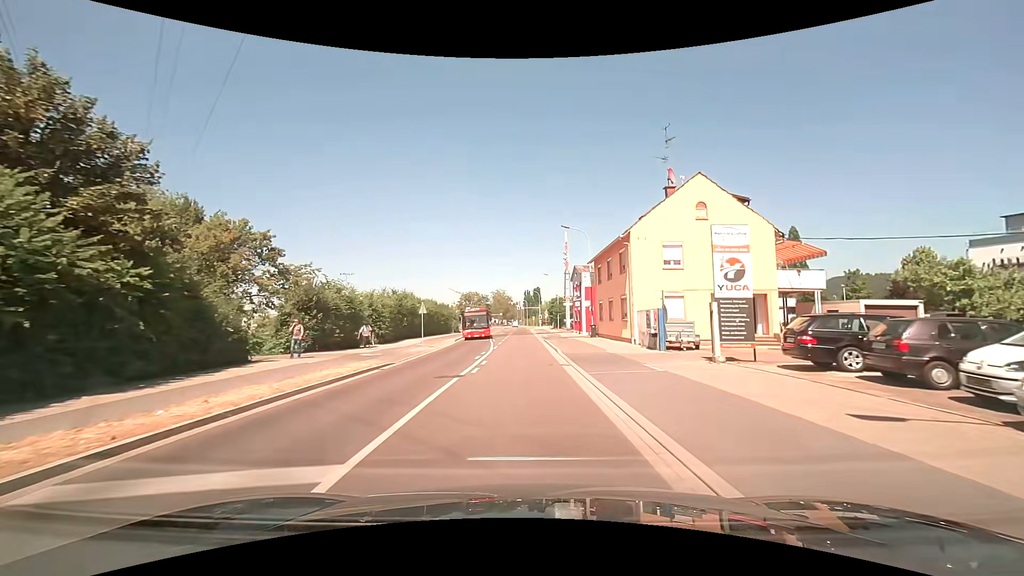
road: unclassified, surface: asphalt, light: Day
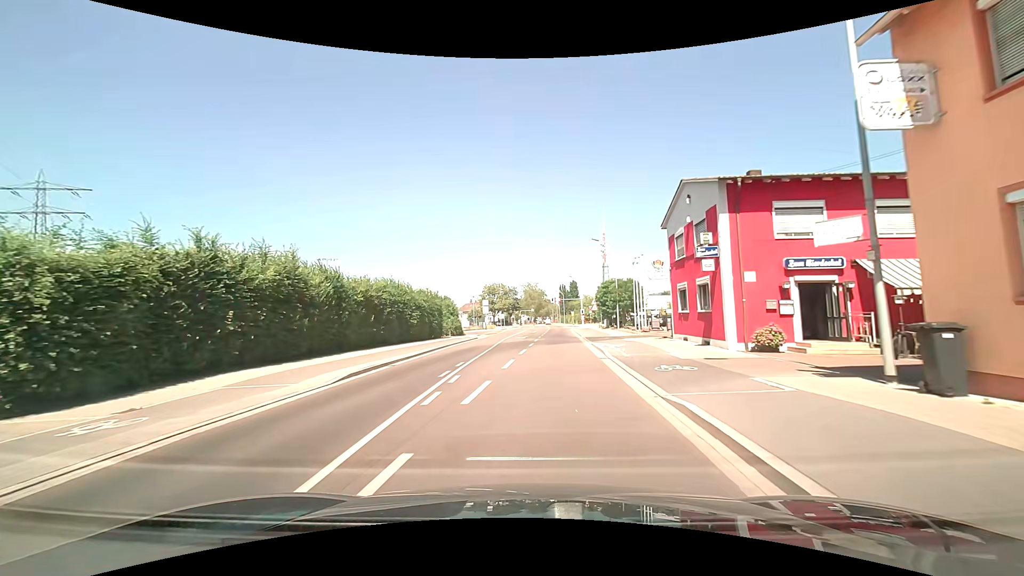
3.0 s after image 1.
(-0.6, +31.7) m; -5°
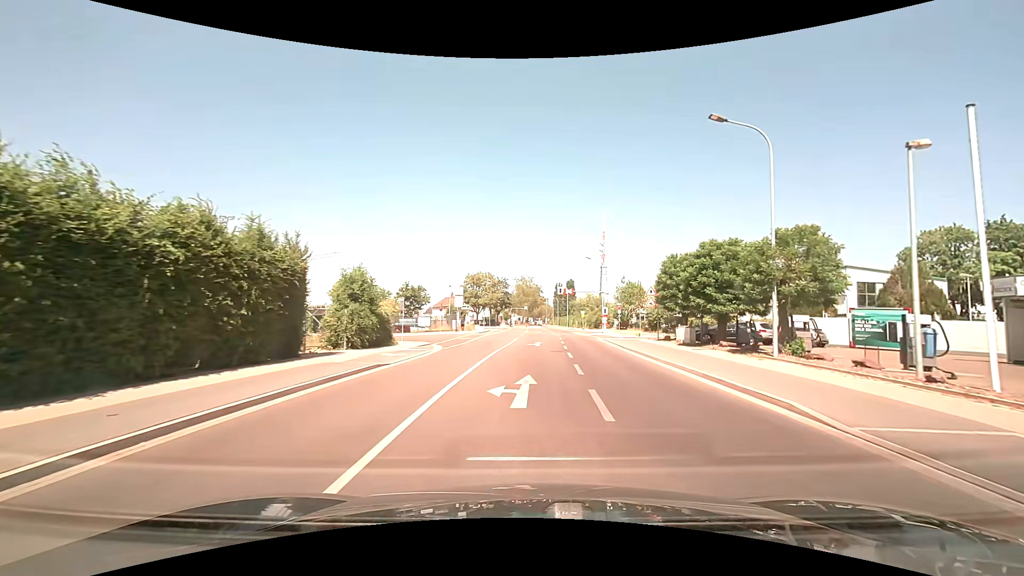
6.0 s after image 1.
(-0.5, +31.3) m; +1°
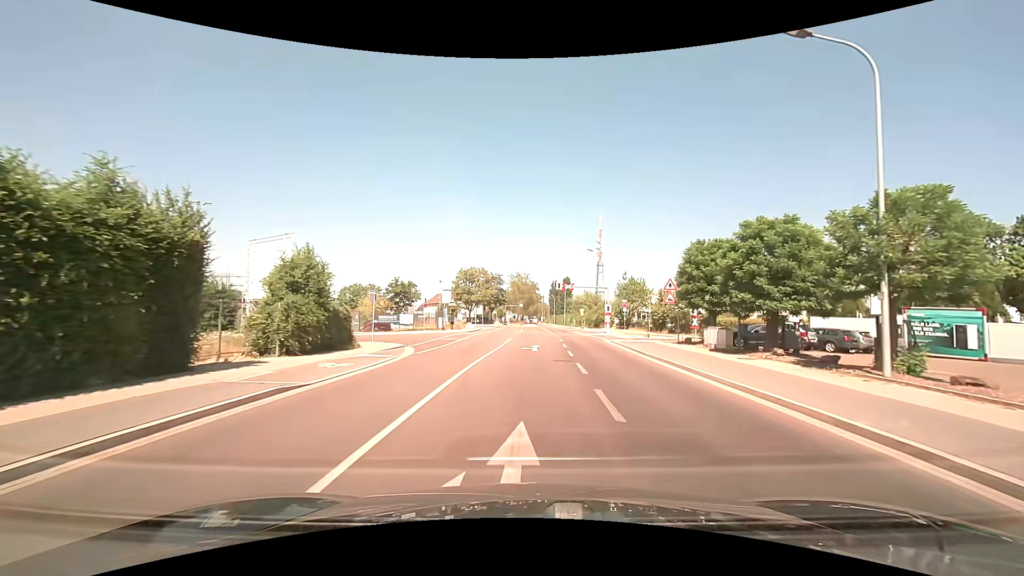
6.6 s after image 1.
(0.0, +5.9) m; 0°
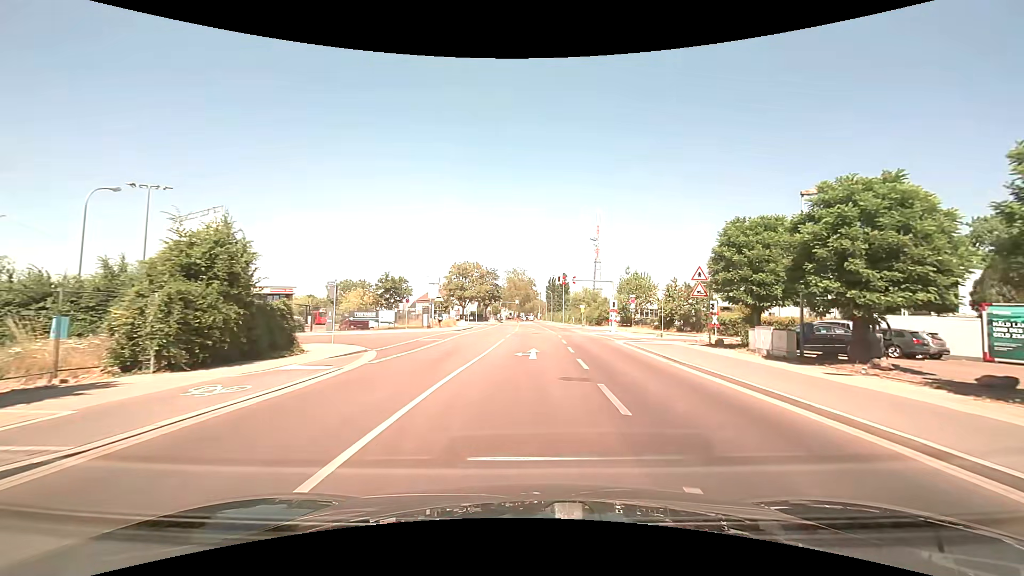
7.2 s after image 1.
(0.0, +5.7) m; +1°
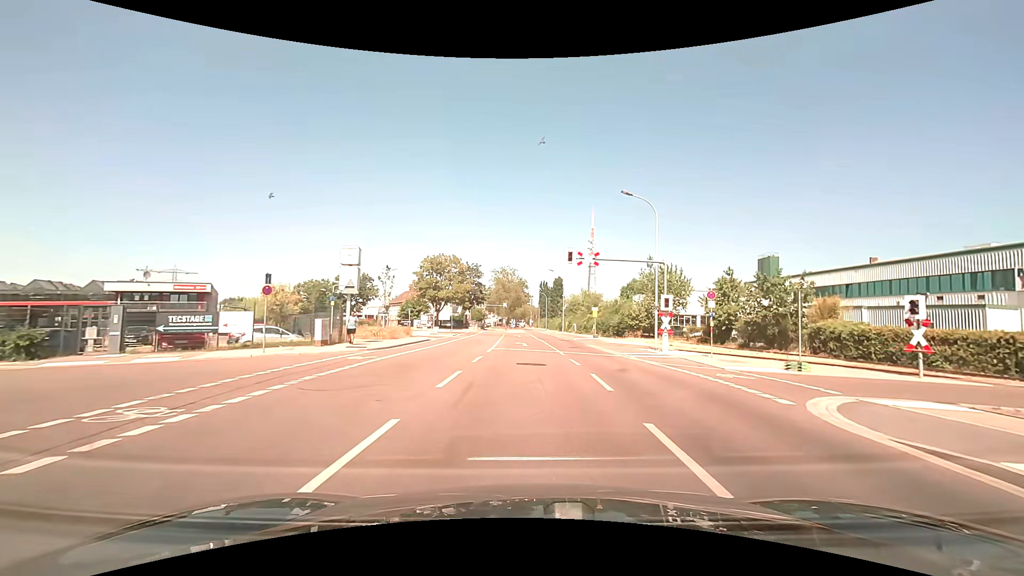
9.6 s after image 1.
(+0.3, +21.4) m; +1°
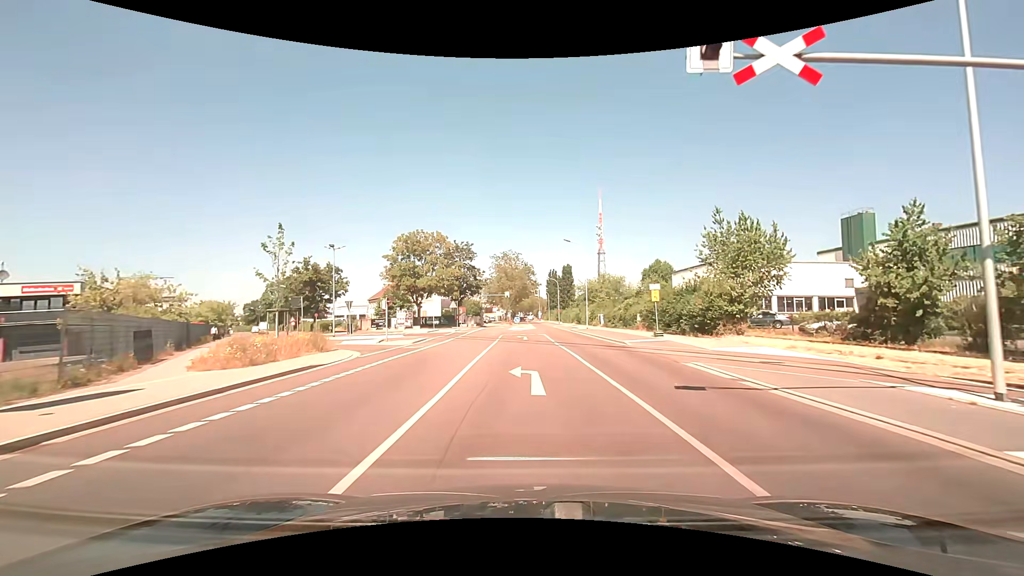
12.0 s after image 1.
(-0.1, +21.0) m; 0°
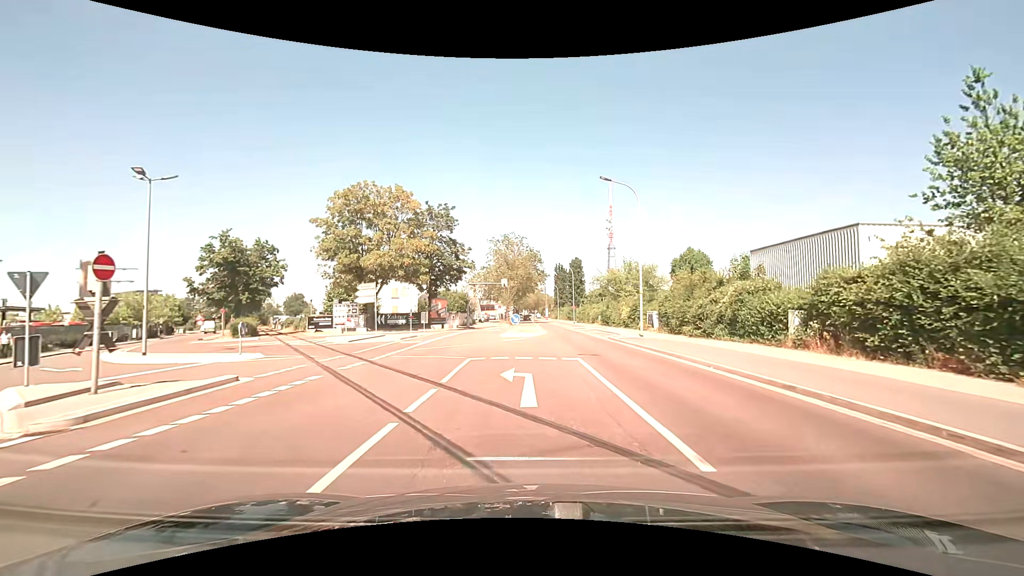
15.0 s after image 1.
(-0.3, +23.0) m; -1°
(0, +10) (-4, +19) (-11, +26) (-19, +32) (-26, +39) (-33, +46) (-38, +55) (-43, +63) (-48, +72) (-53, +81) m
